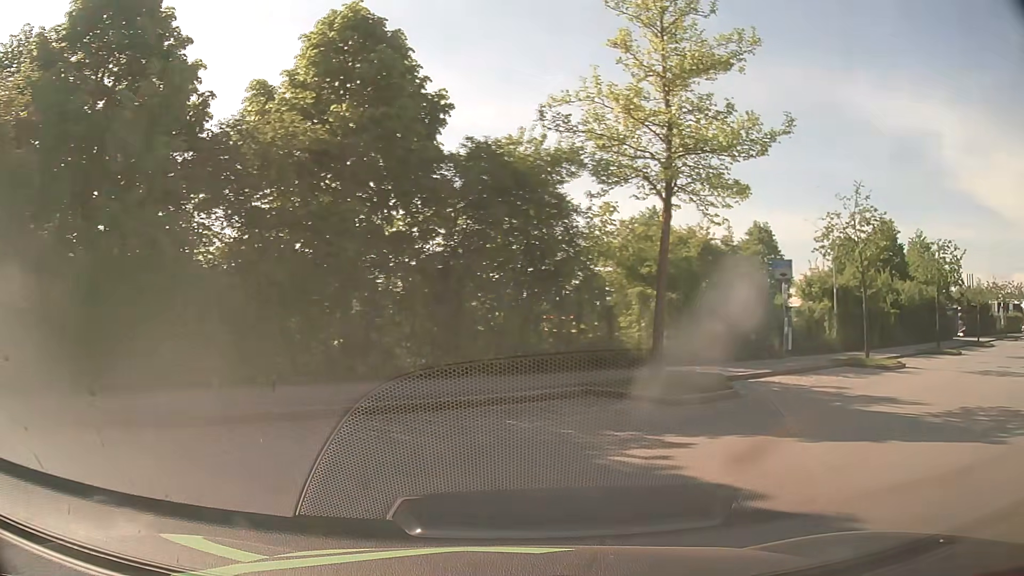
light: Day
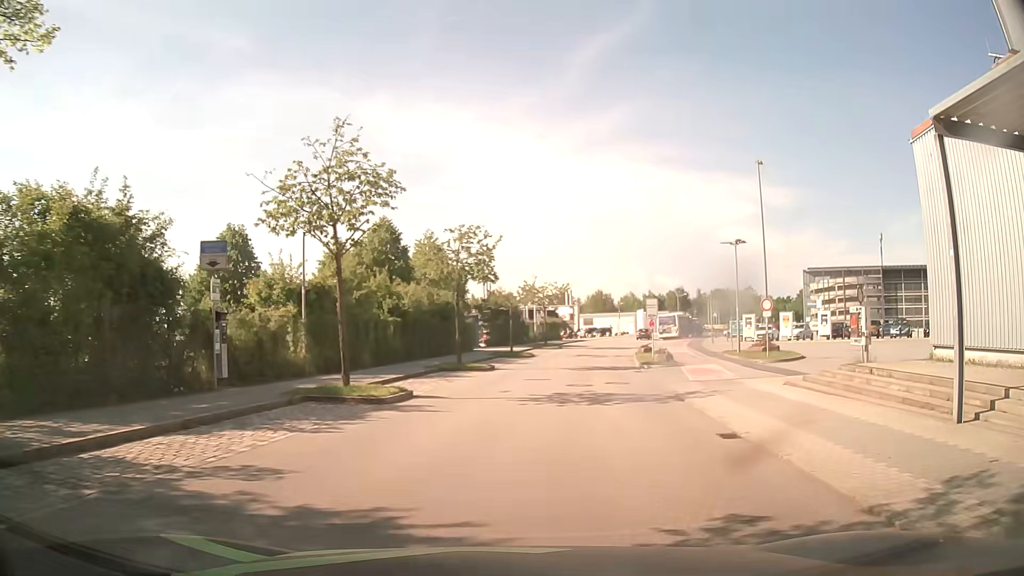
(+4.2, +8.8) m; +44°
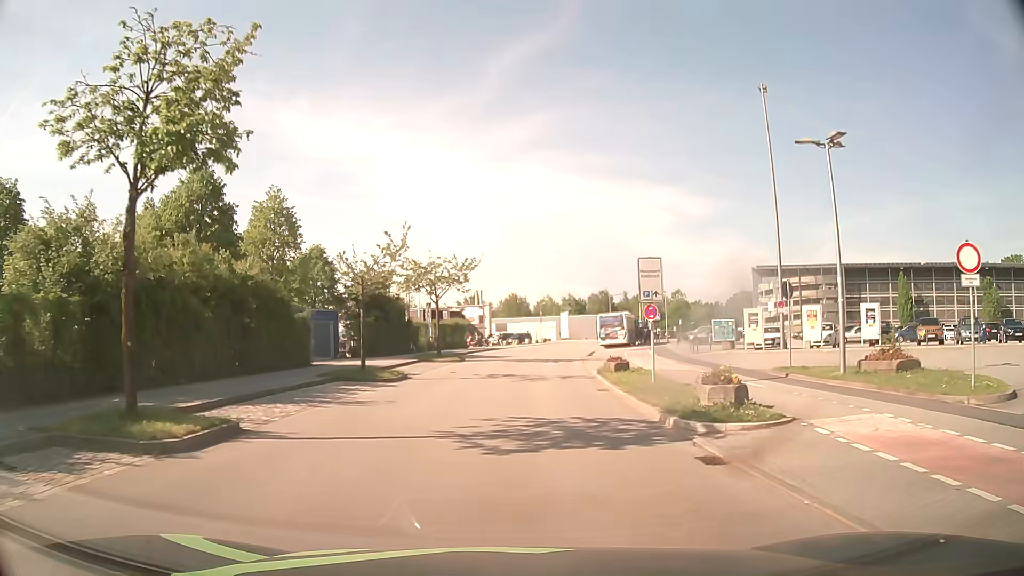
(+1.8, +21.3) m; +7°
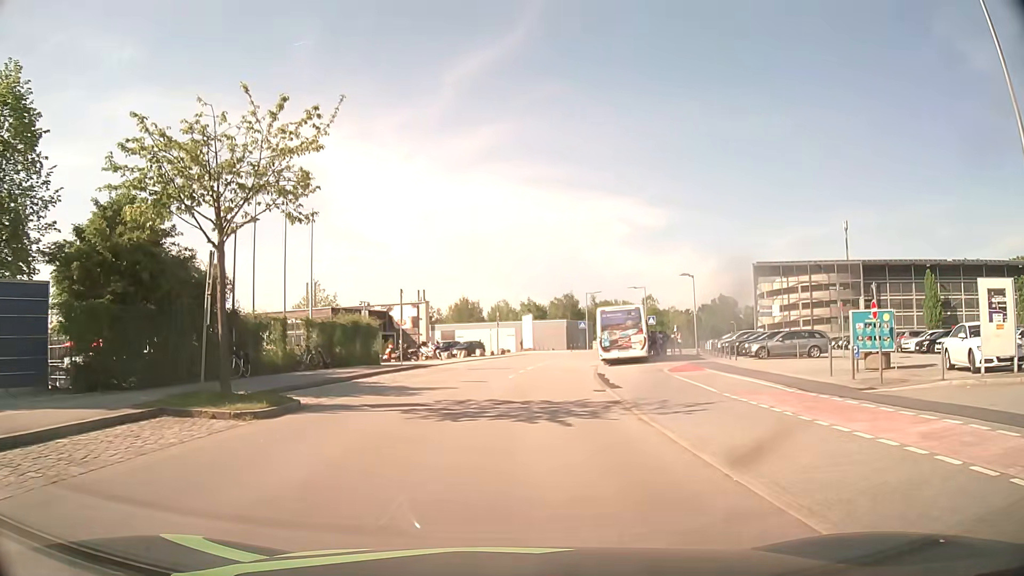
(+0.8, +24.1) m; +4°
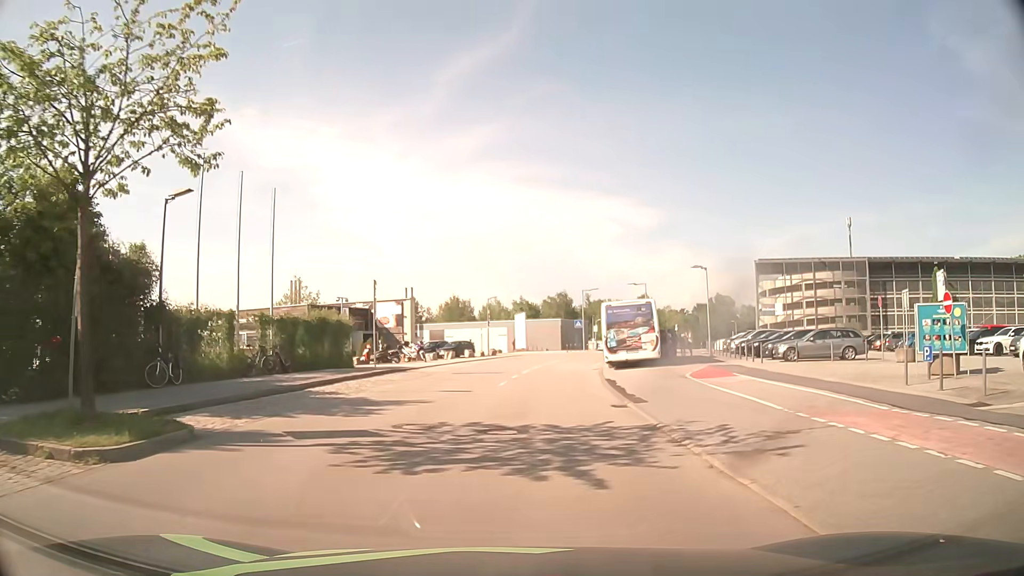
(0.0, +4.6) m; 0°
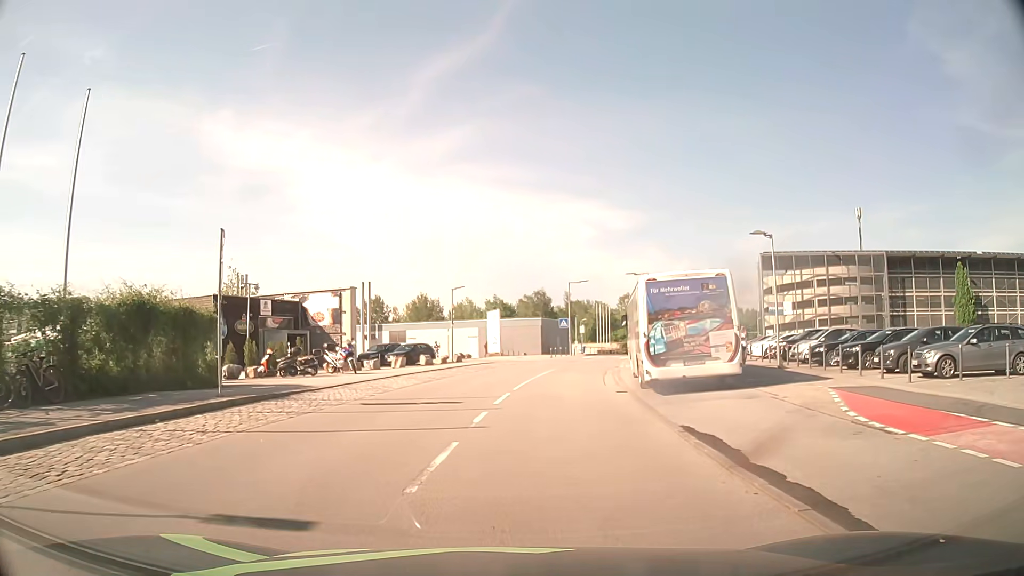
(+0.2, +13.3) m; +2°
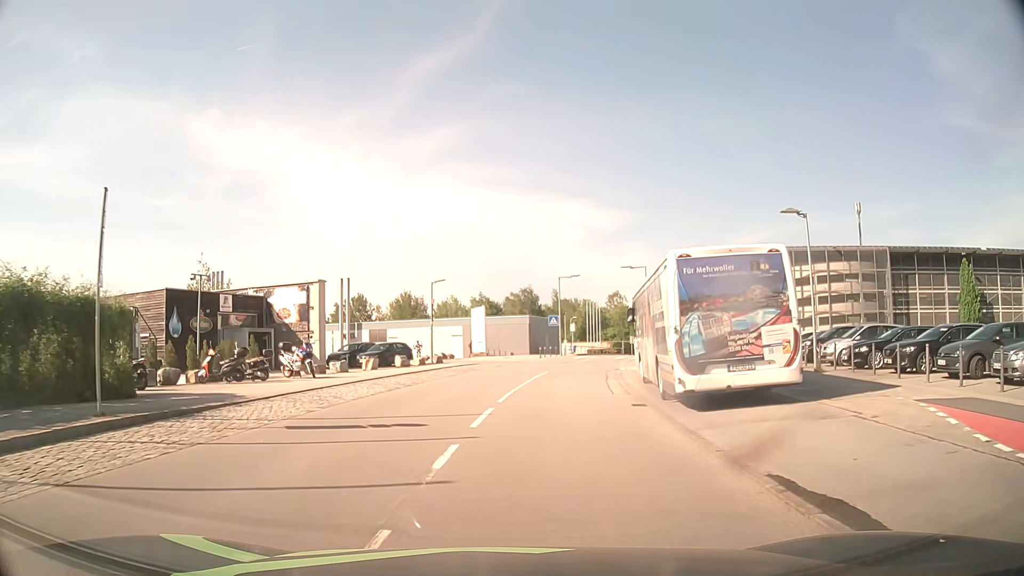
(0.0, +4.4) m; +1°
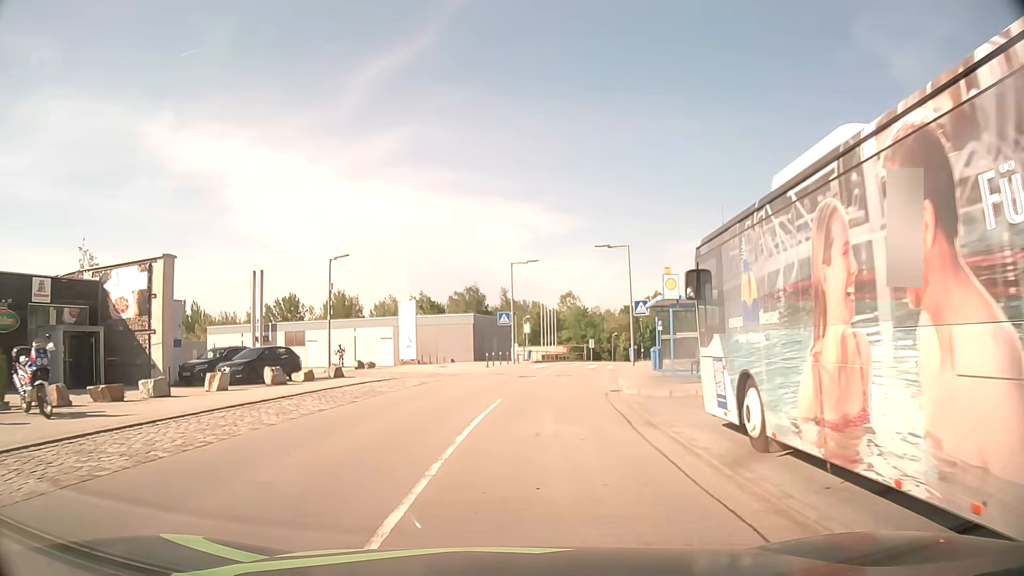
(+0.5, +13.5) m; +4°
(0, +10) (+1, +20) (+2, +30) (+4, +40) (+7, +49) (+9, +59) (+12, +69) (+16, +78) (+21, +87) (+25, +96) m
